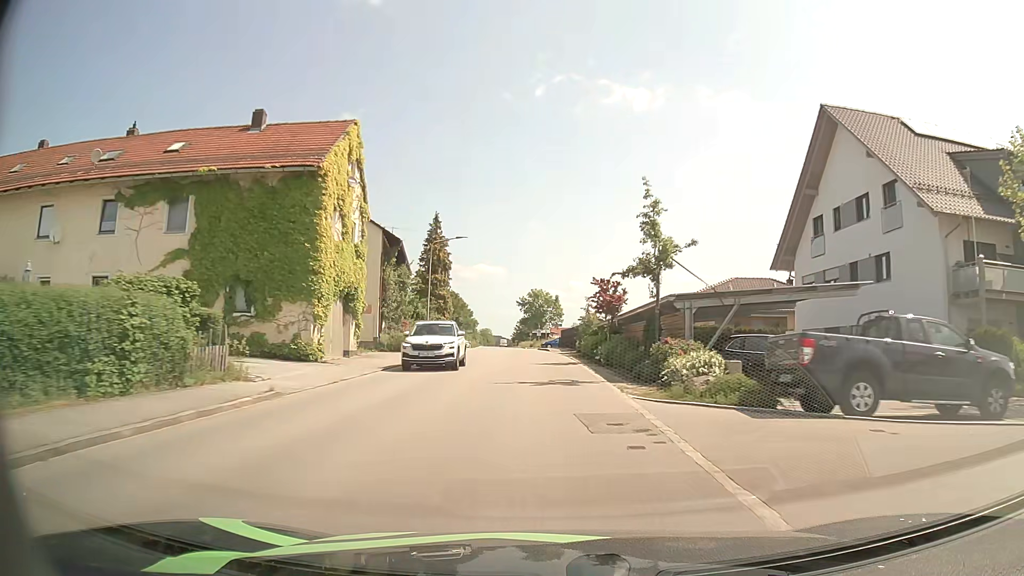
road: tertiary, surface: asphalt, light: Day
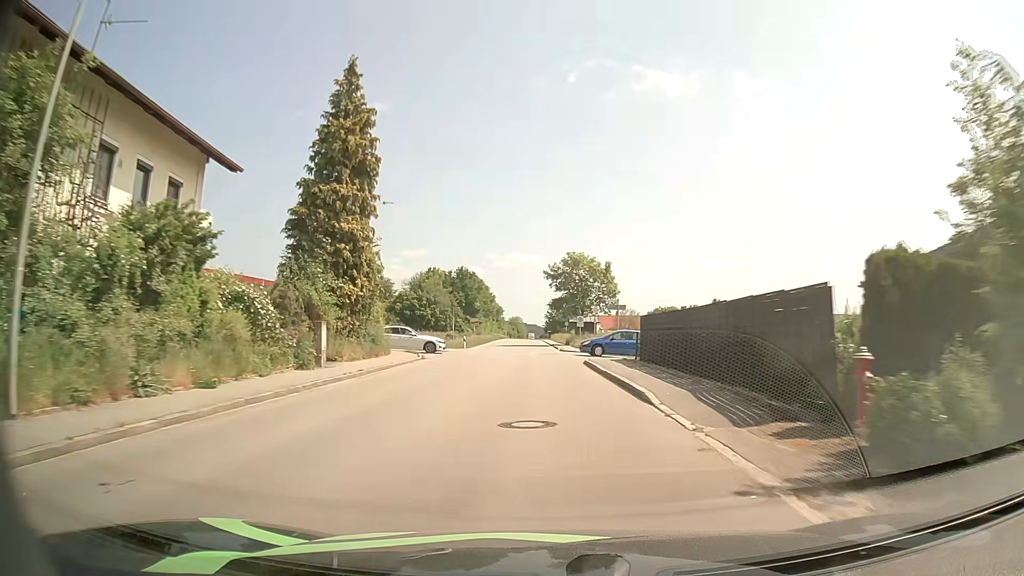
(-0.9, +38.3) m; -3°
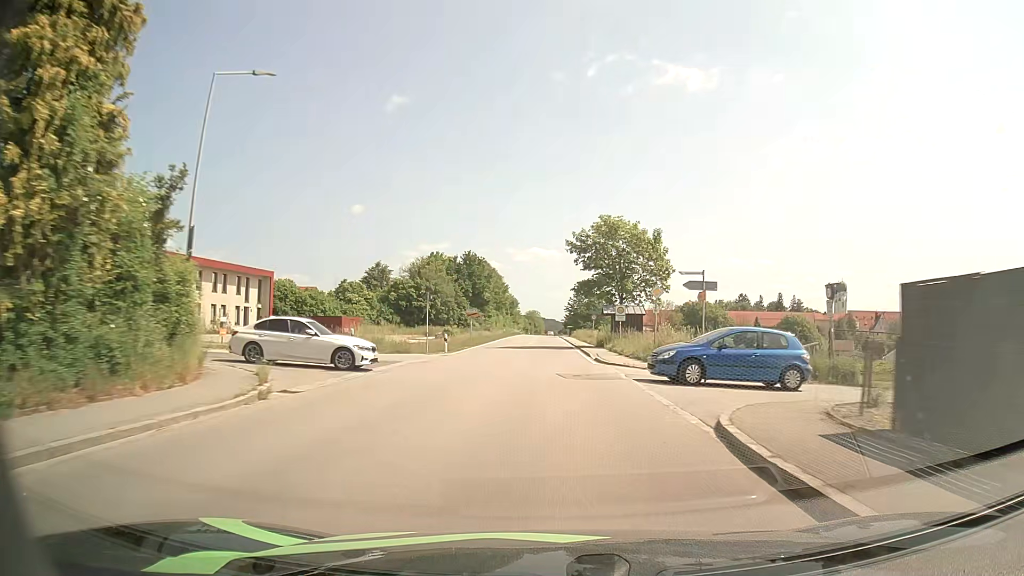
(-0.4, +19.5) m; -2°
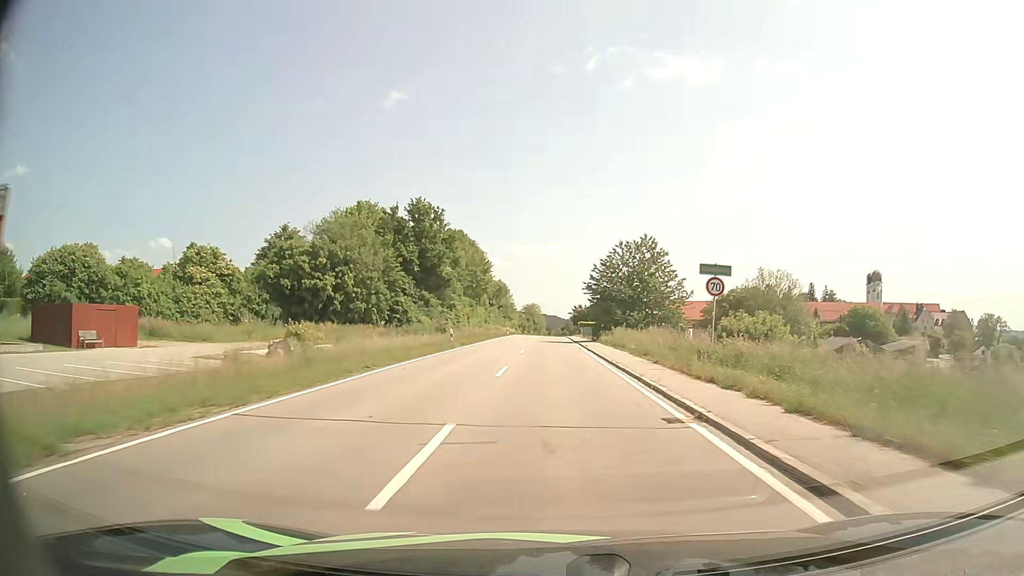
(-0.2, +50.1) m; 0°
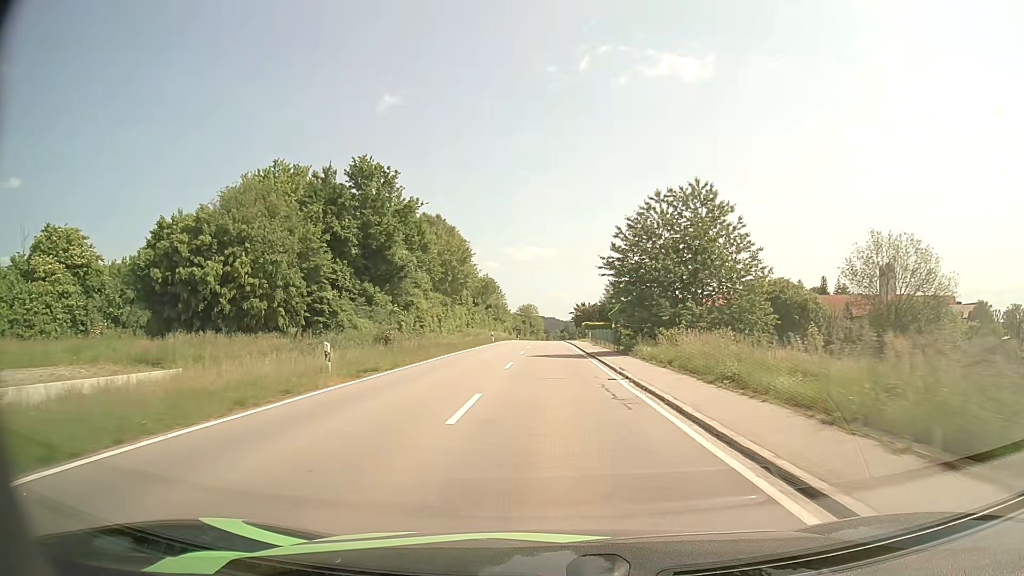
(0.0, +21.0) m; 0°
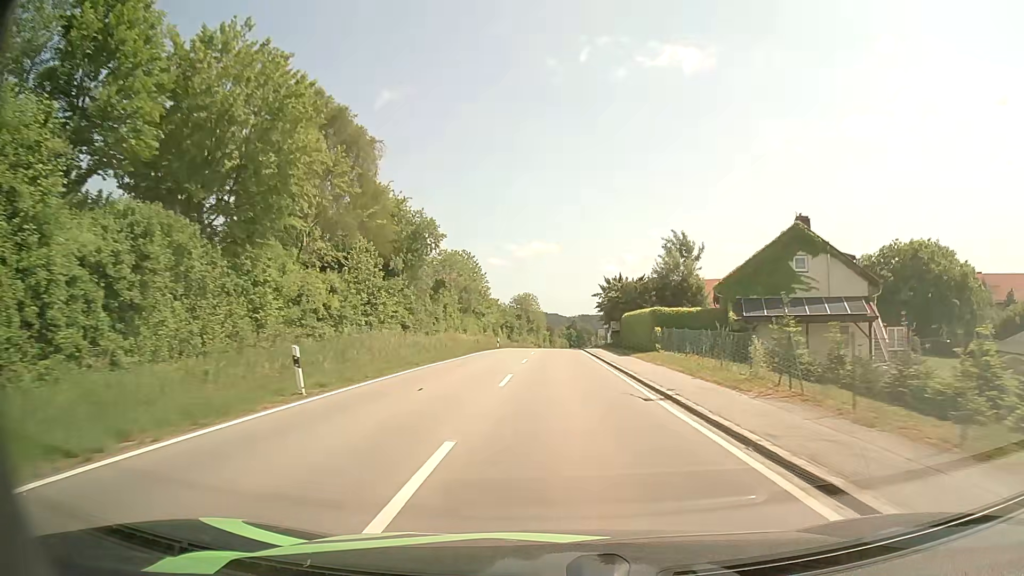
(-0.4, +54.2) m; -1°
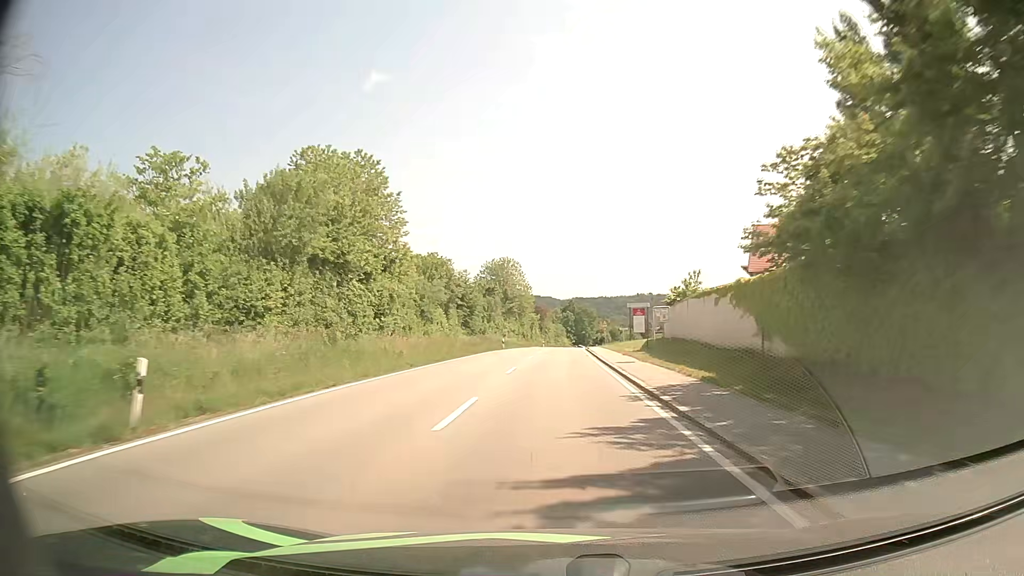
(+0.8, +55.4) m; +1°
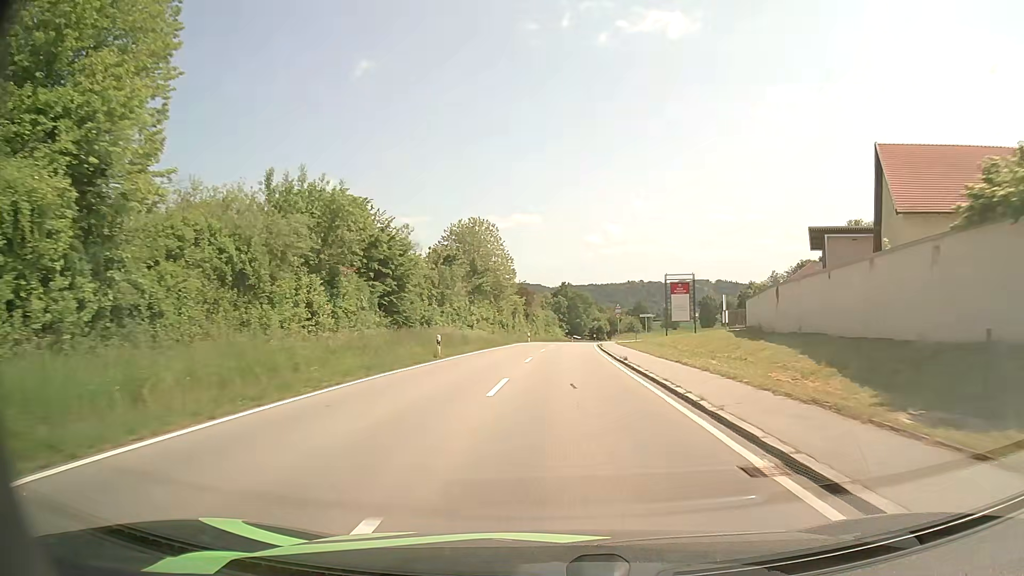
(+0.1, +32.2) m; +1°
(0, +10) (0, +20) (+1, +30) (+1, +40) (+2, +50) (+2, +60) (+3, +70) (+4, +80) (+5, +90) (+6, +100) m
